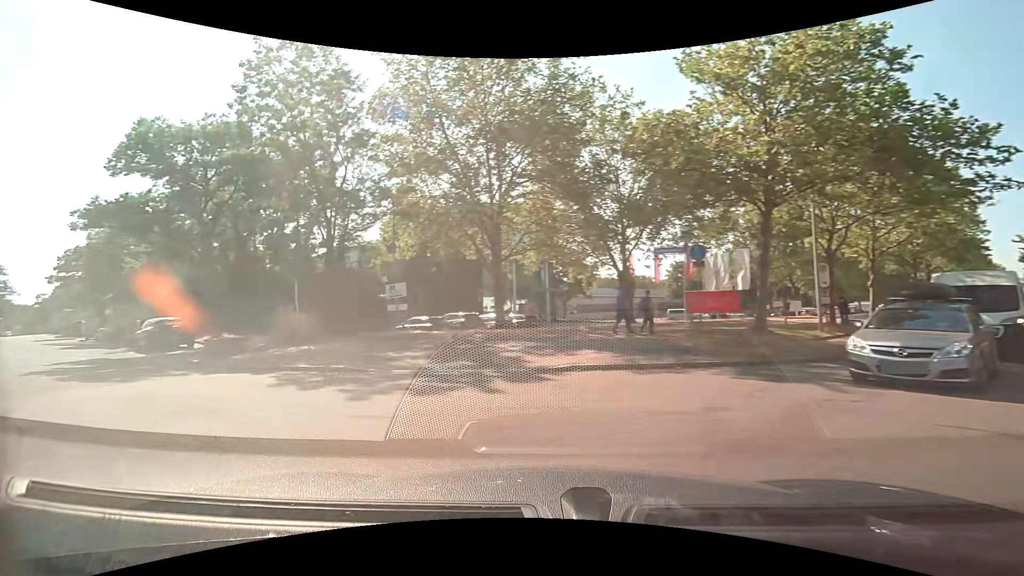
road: tertiary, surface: asphalt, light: Day
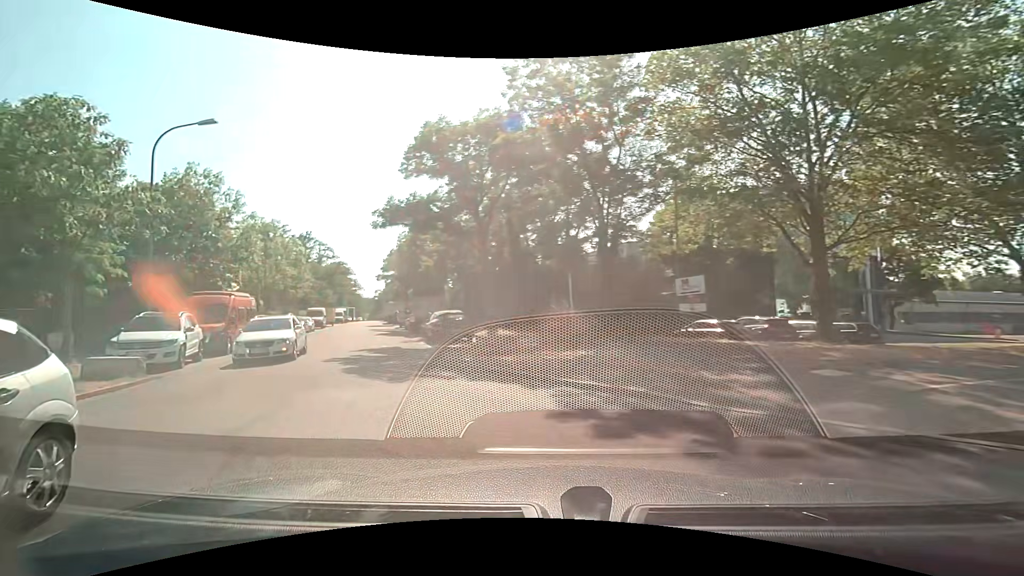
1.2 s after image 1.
(-1.1, +3.9) m; -29°
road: residential
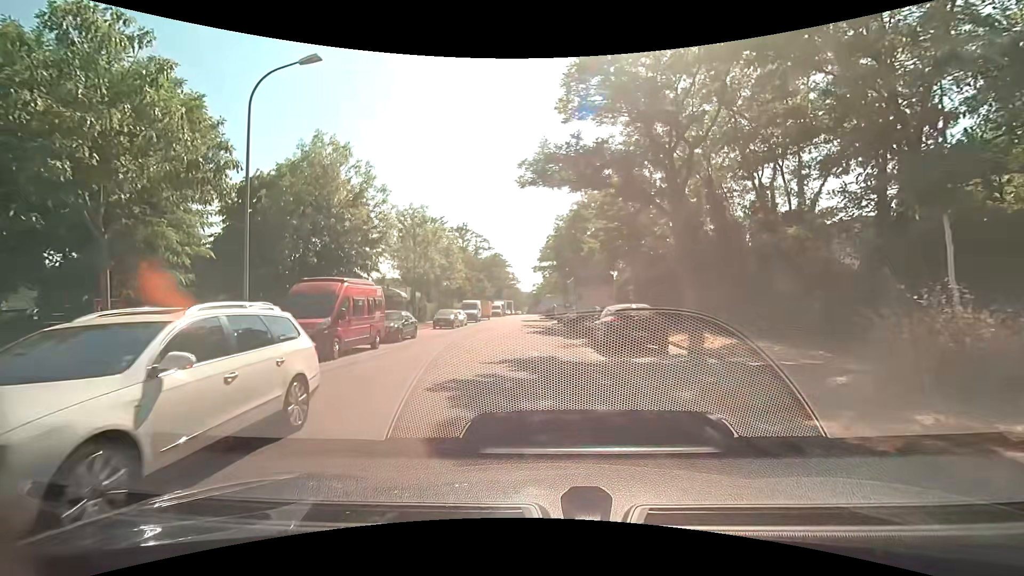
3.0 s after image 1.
(-1.5, +7.1) m; -18°
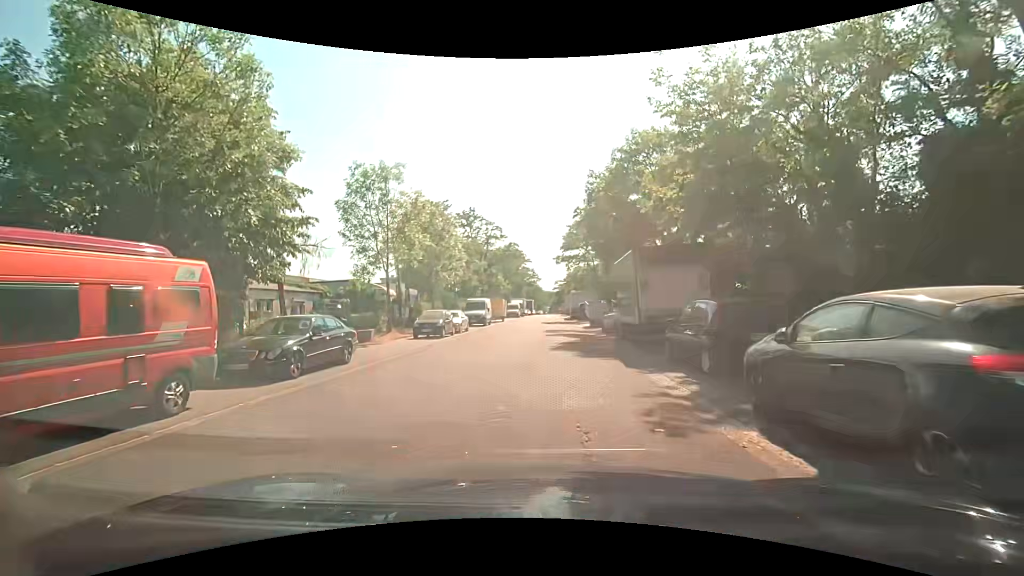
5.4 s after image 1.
(-0.3, +11.9) m; -2°
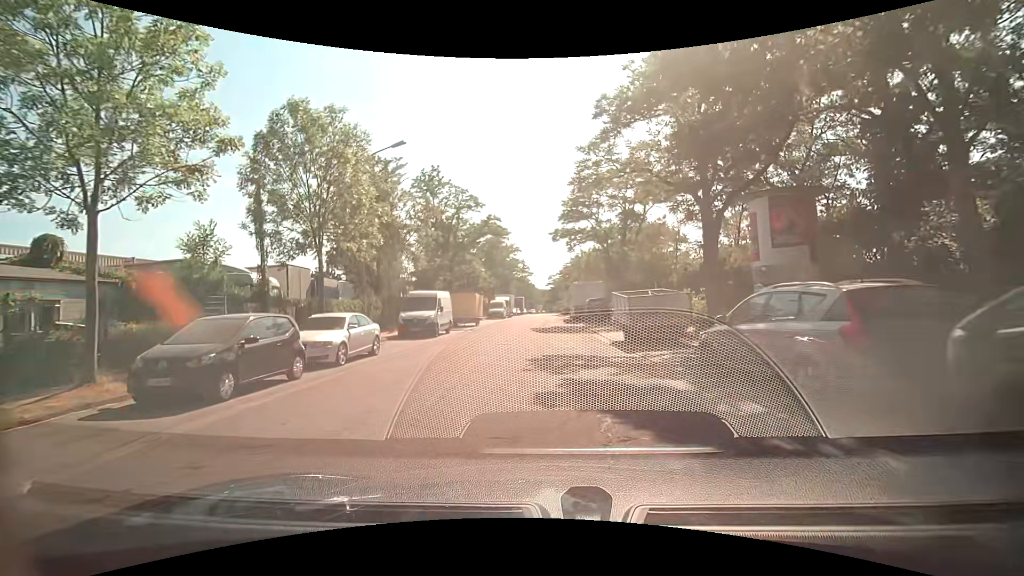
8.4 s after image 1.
(0.0, +17.7) m; 0°
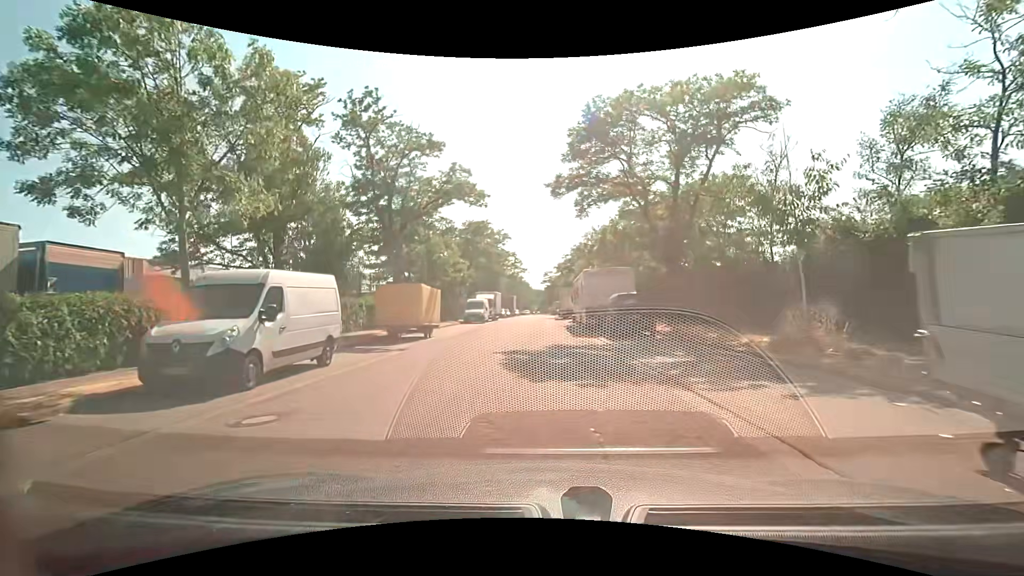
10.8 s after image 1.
(+0.1, +16.0) m; 0°
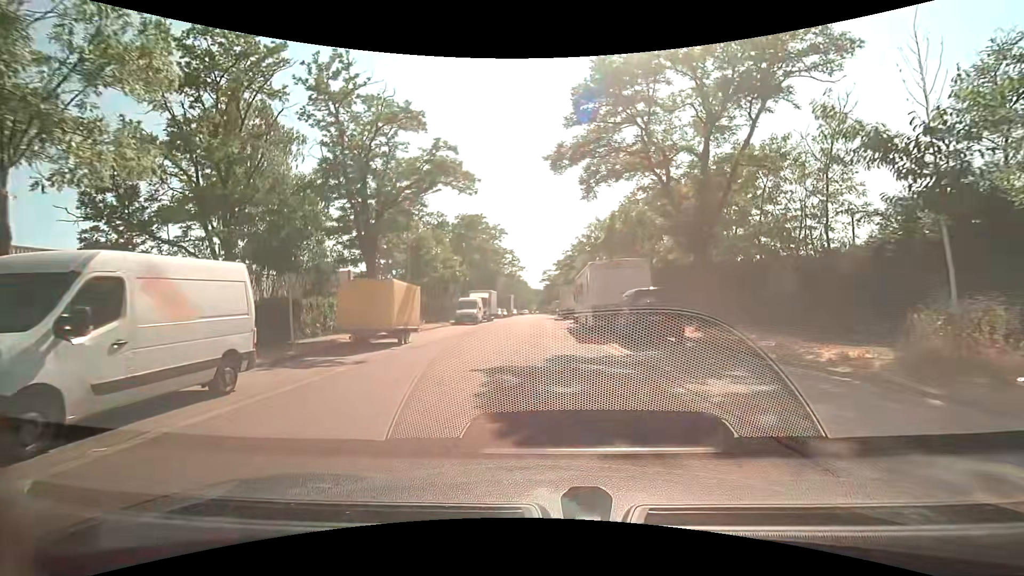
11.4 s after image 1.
(0.0, +4.2) m; +1°
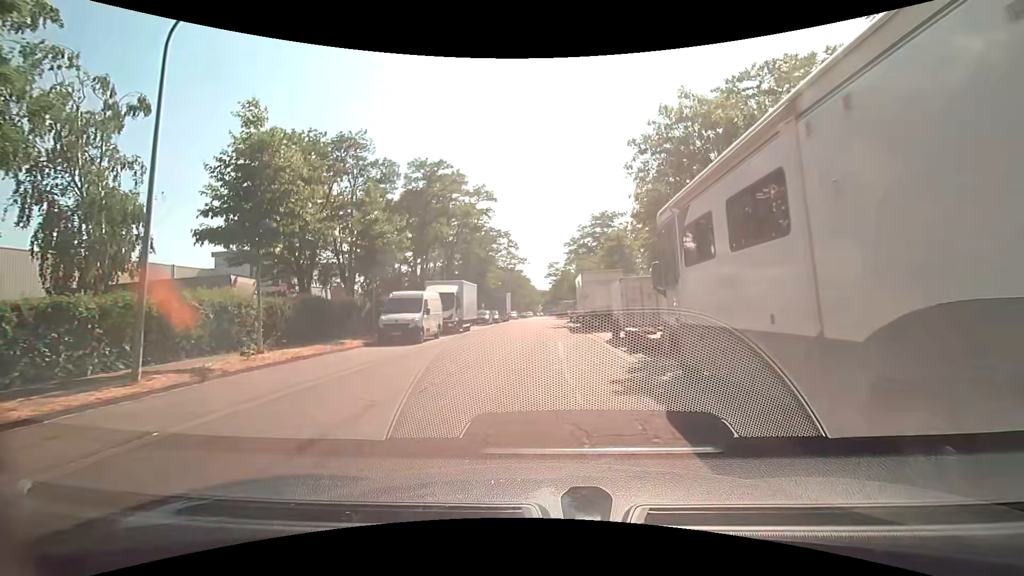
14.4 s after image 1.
(-0.1, +21.6) m; -1°
(0, +10) (0, +20) (0, +30) (0, +40) (+1, +50) (+1, +60) (+1, +70) (+1, +80) (+1, +90) (+1, +100) m
